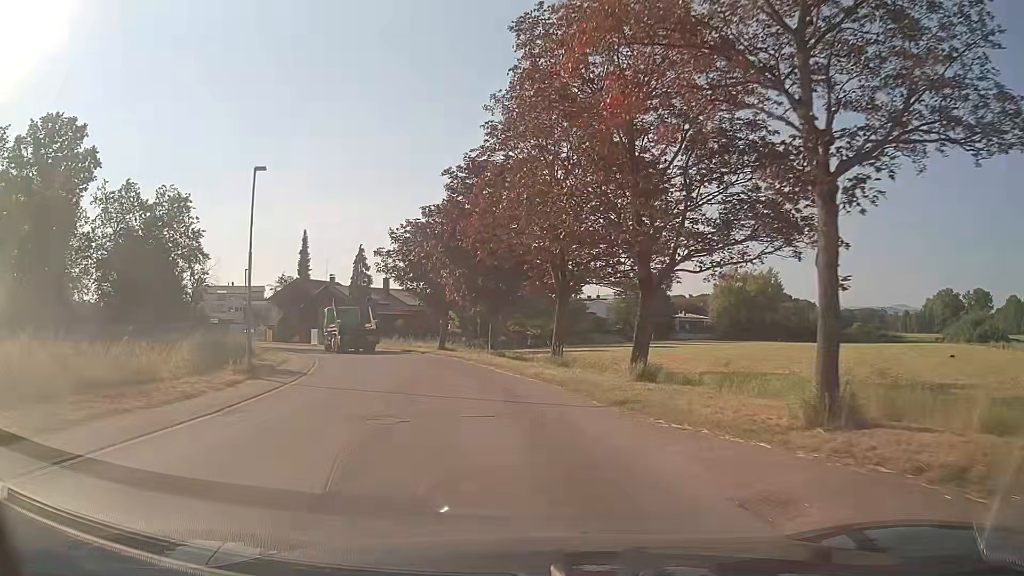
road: unclassified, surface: asphalt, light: Day
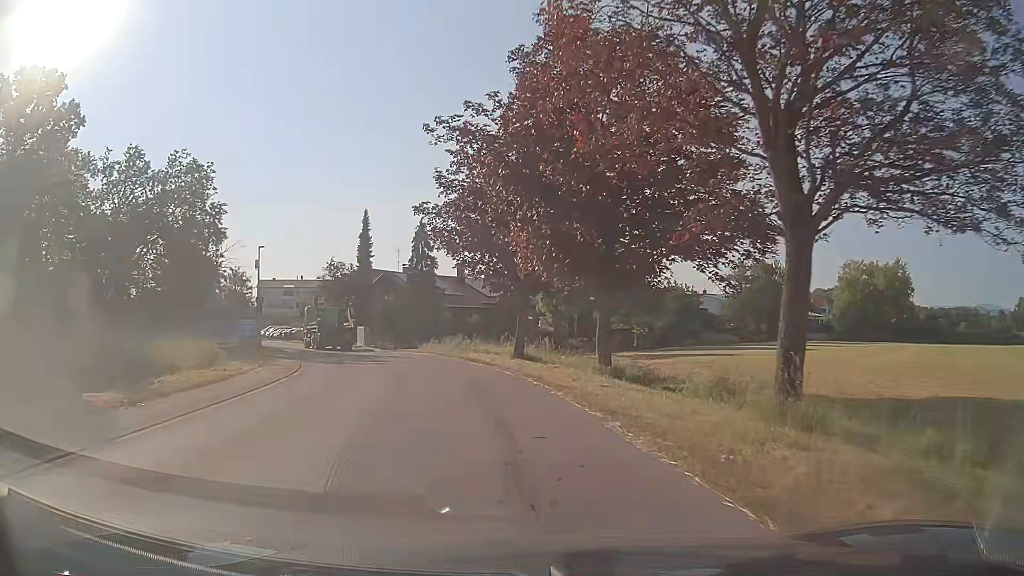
(-1.0, +15.6) m; -8°
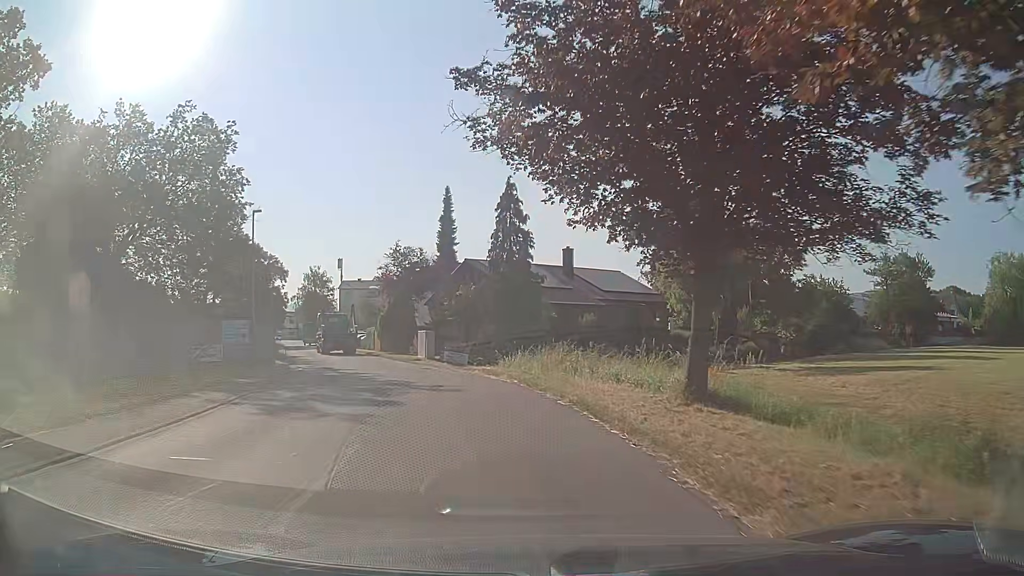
(-1.2, +16.0) m; -10°
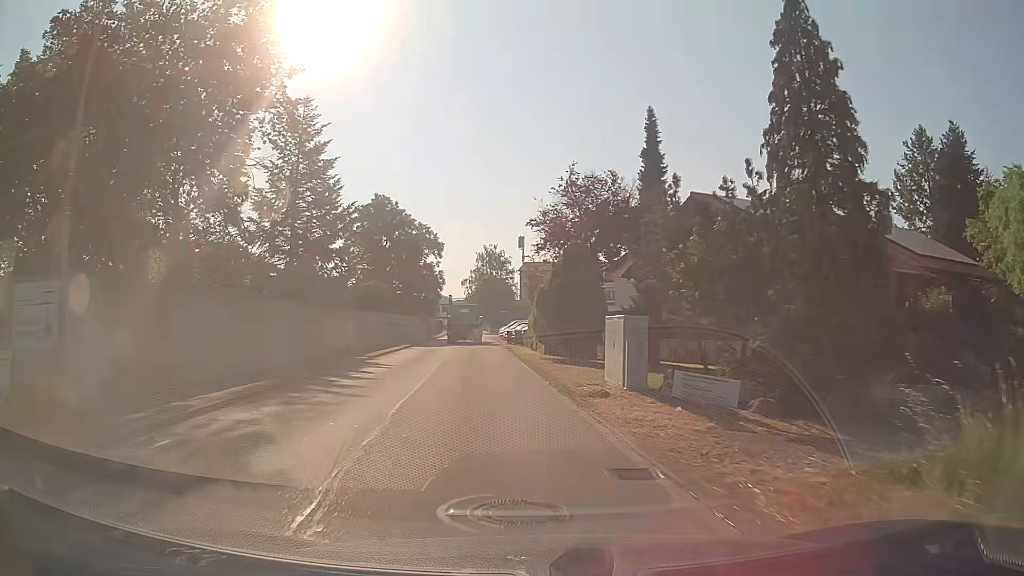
(-2.8, +21.4) m; -16°
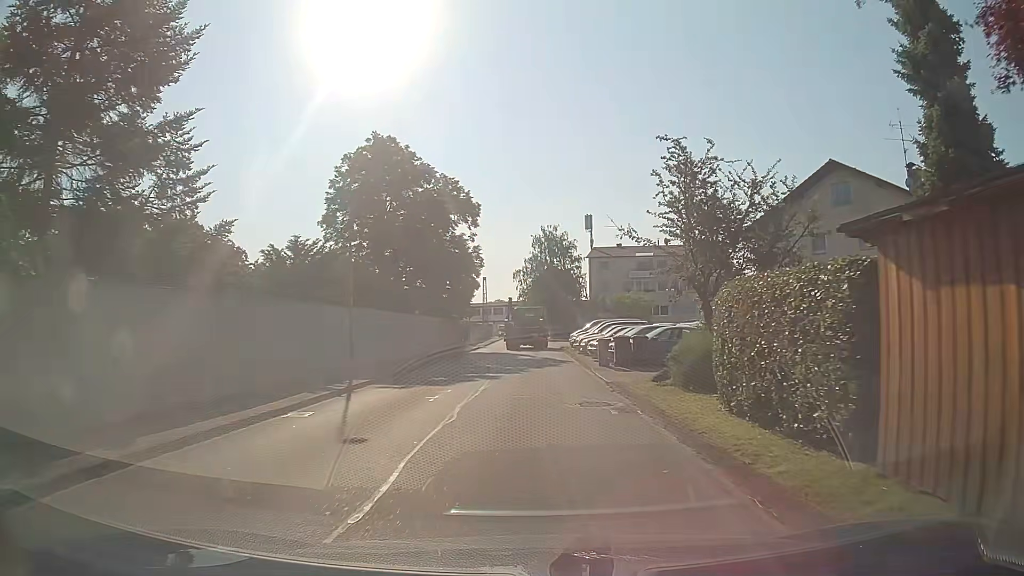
(-2.2, +26.1) m; -6°
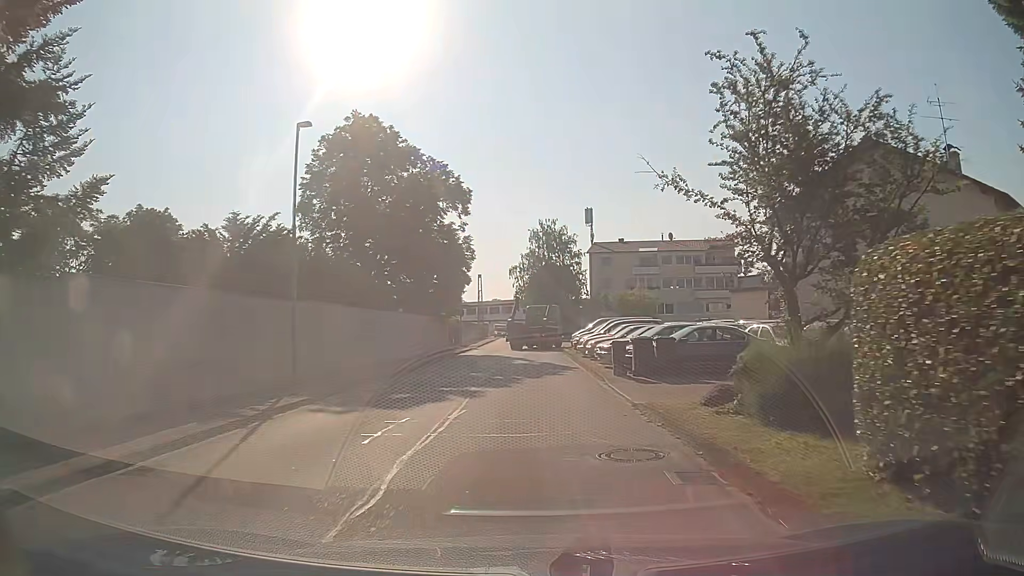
(0.0, +4.9) m; 0°
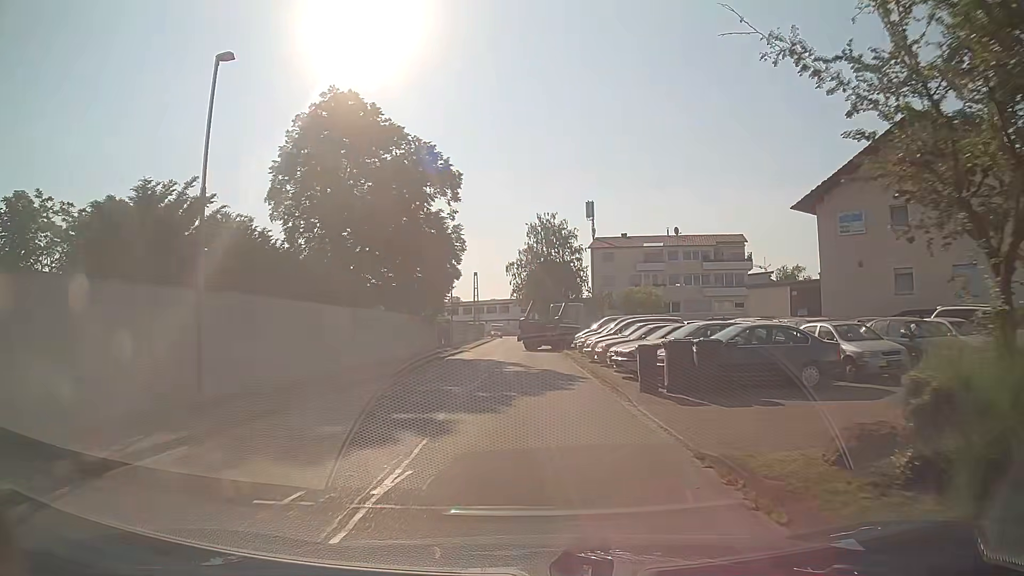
(+0.1, +4.8) m; +1°
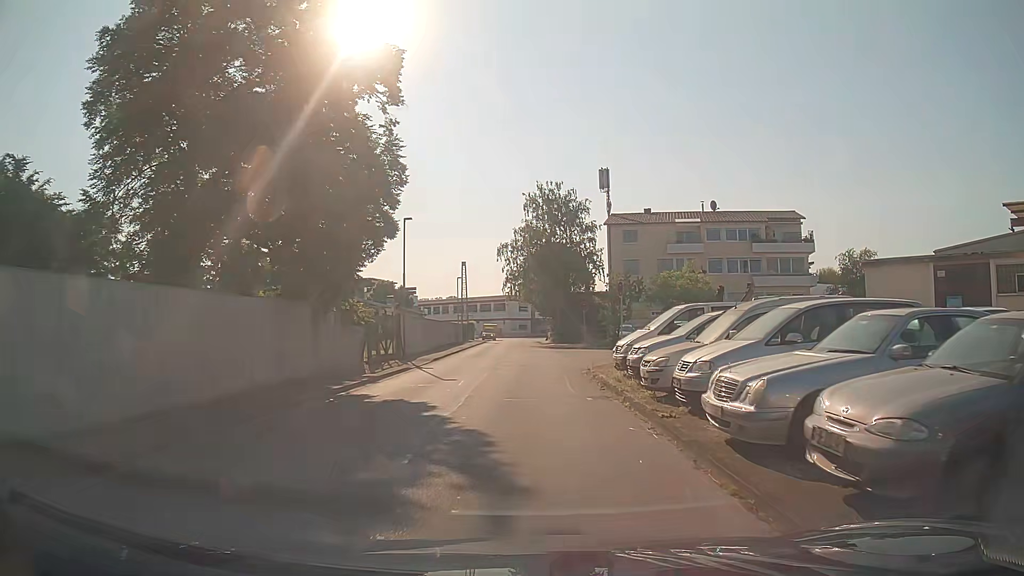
(+0.1, +18.0) m; +1°
(0, +10) (0, +20) (0, +30) (-1, +40) (-1, +50) (-2, +60) (-2, +70) (-2, +80) (-3, +90) (-3, +100) m
